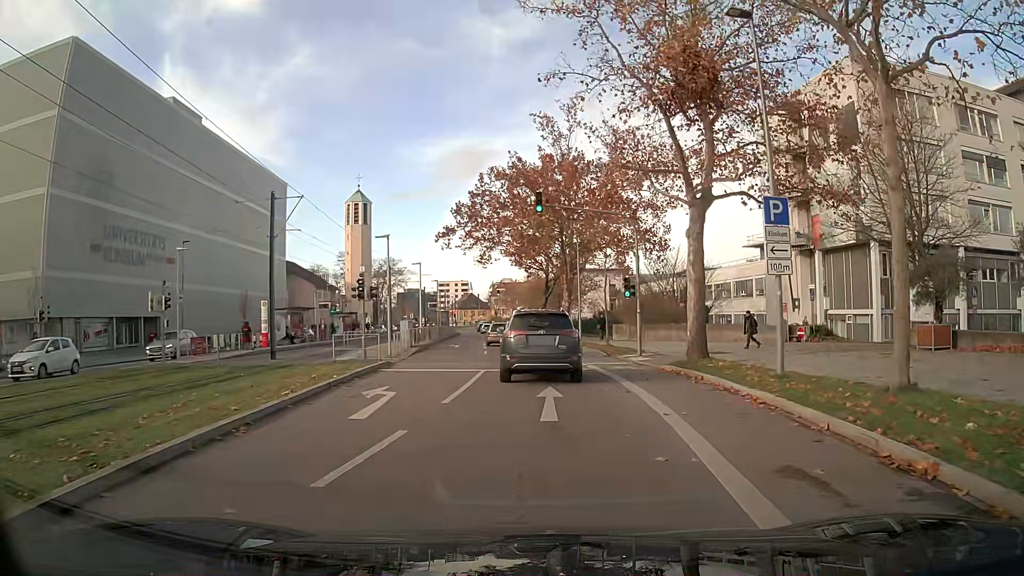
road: secondary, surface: asphalt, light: Day
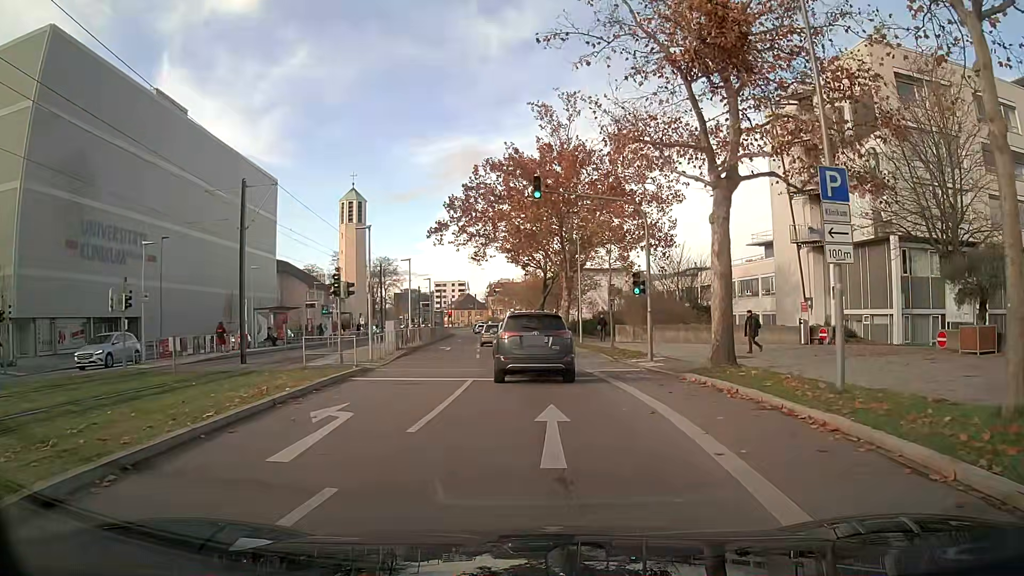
(0.0, +3.0) m; 0°
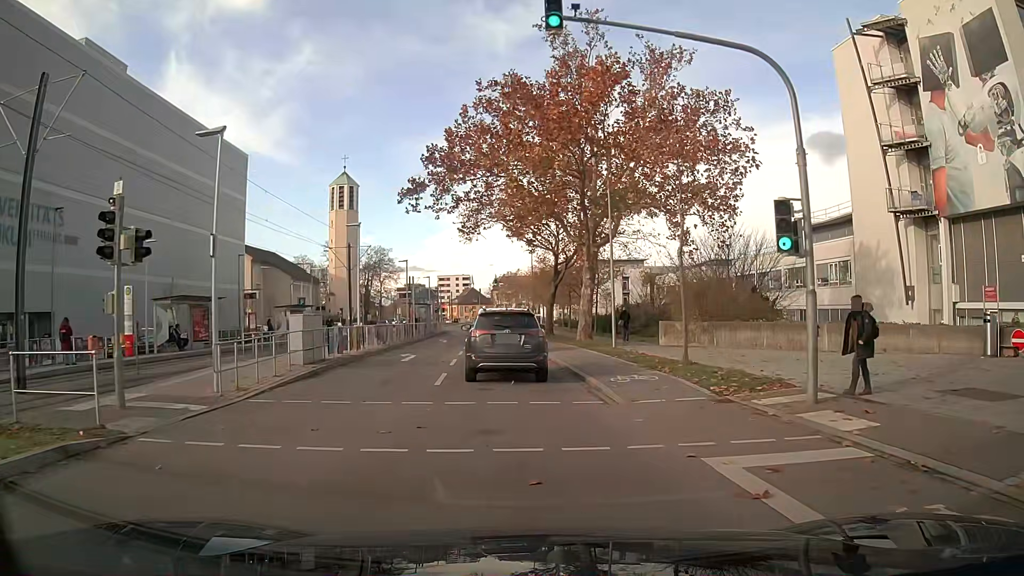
(-0.1, +13.8) m; -1°
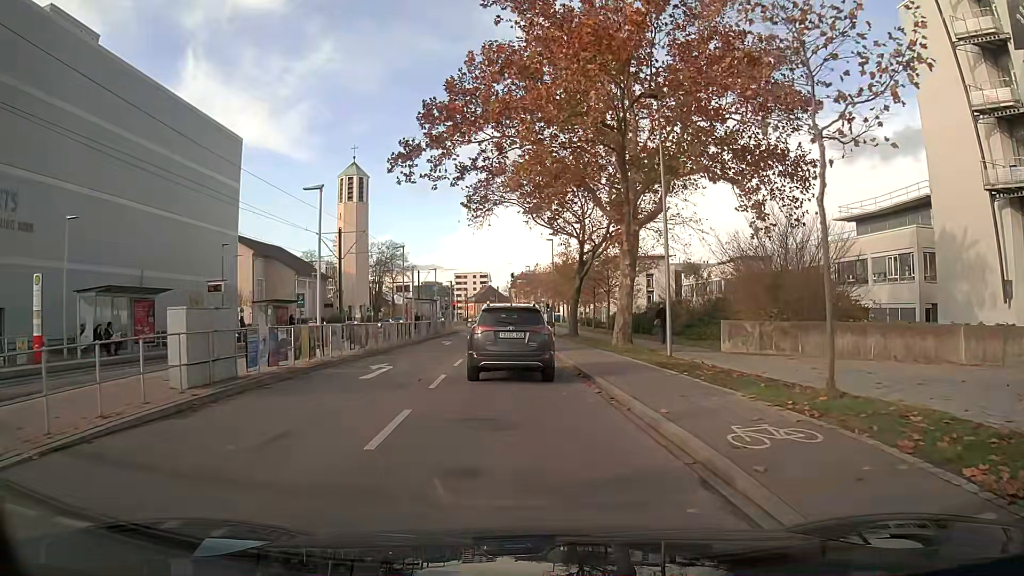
(-0.1, +7.7) m; -2°
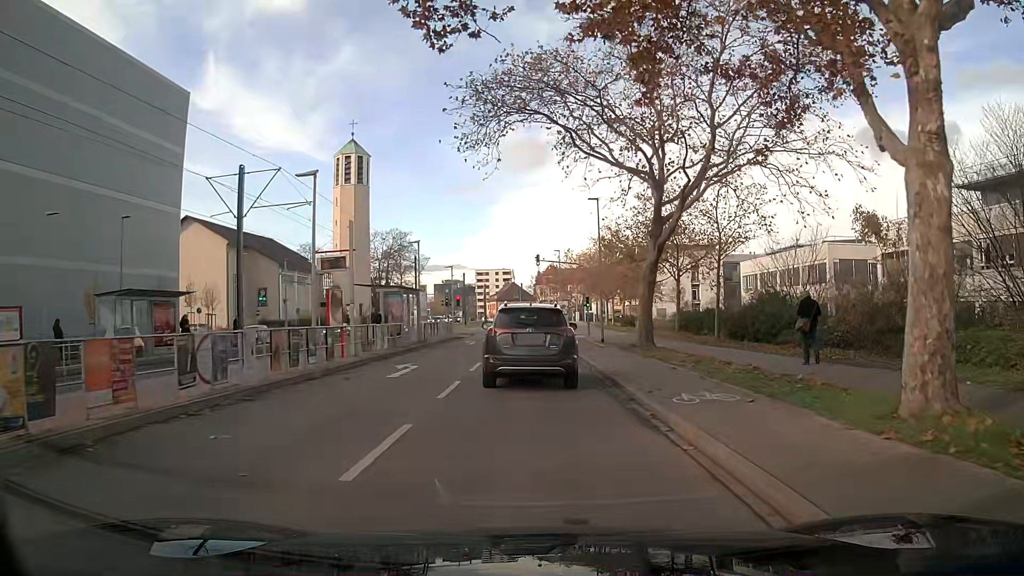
(-0.4, +19.5) m; -1°
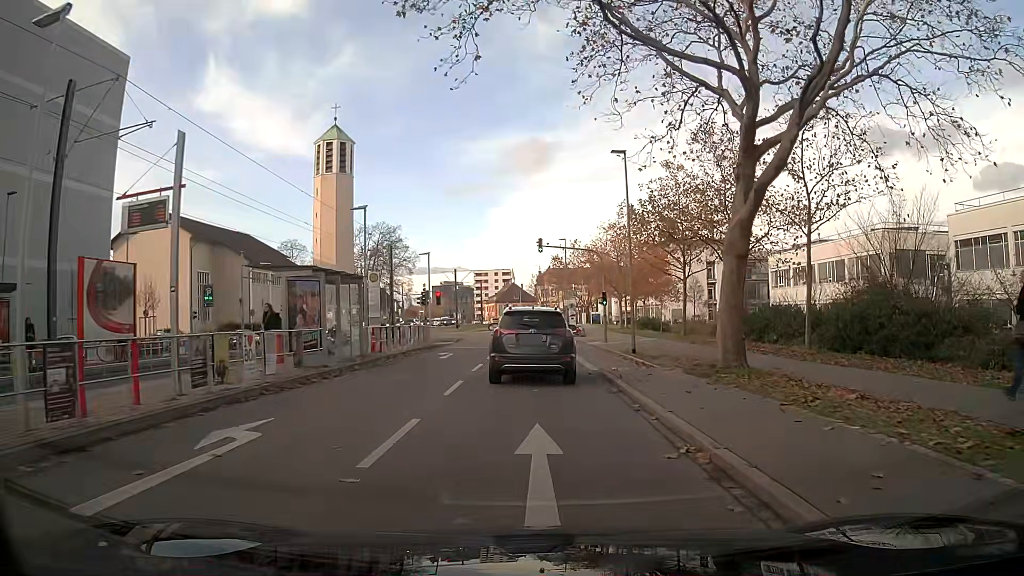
(0.0, +11.5) m; -1°
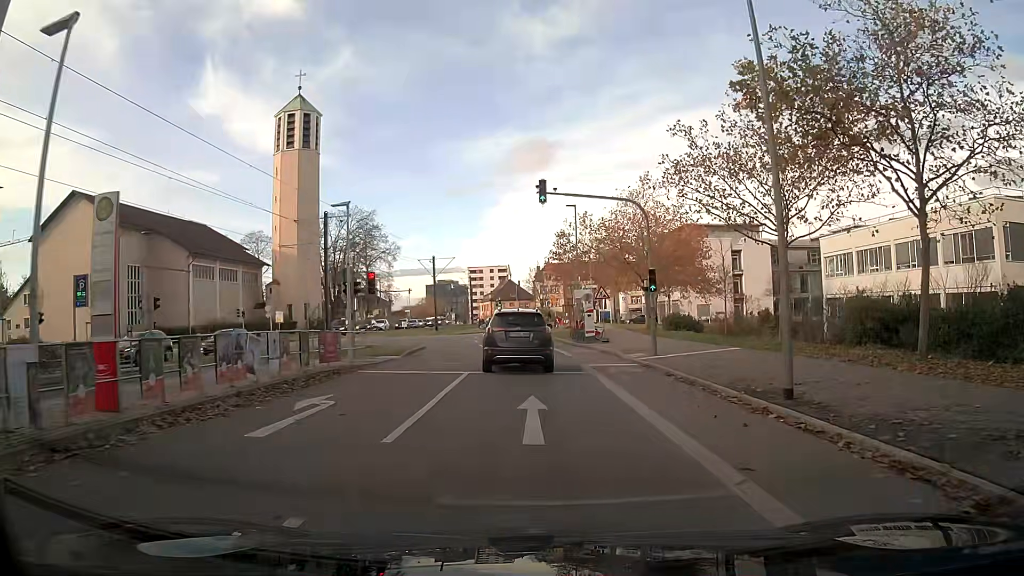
(+0.1, +16.9) m; 0°
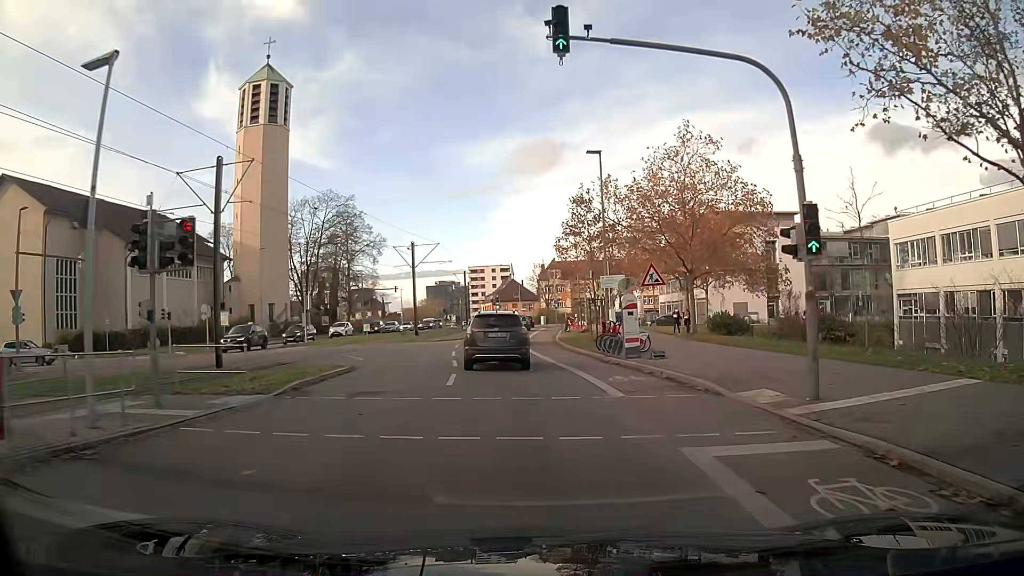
(-0.1, +13.9) m; -1°
